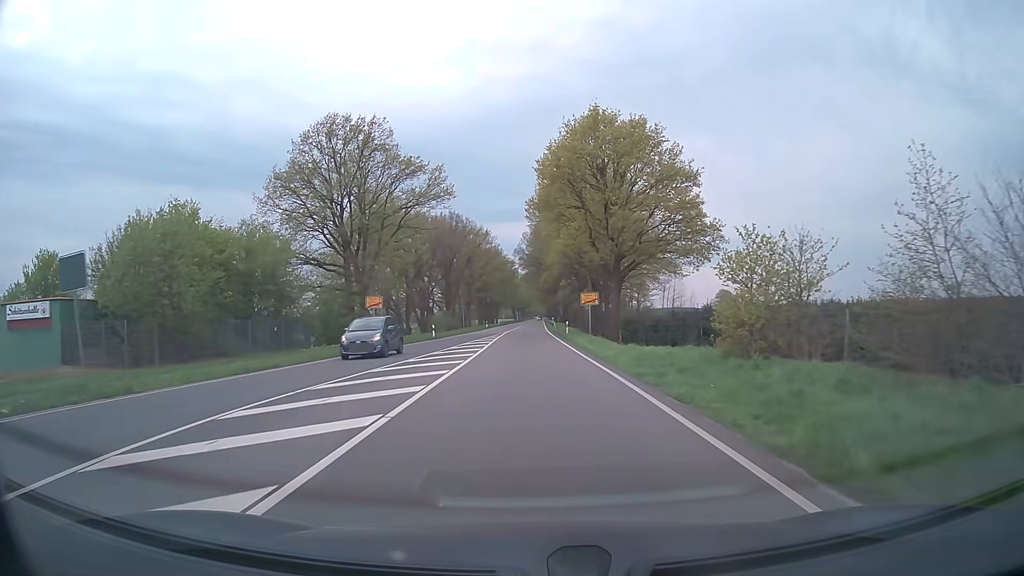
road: primary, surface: asphalt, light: Day
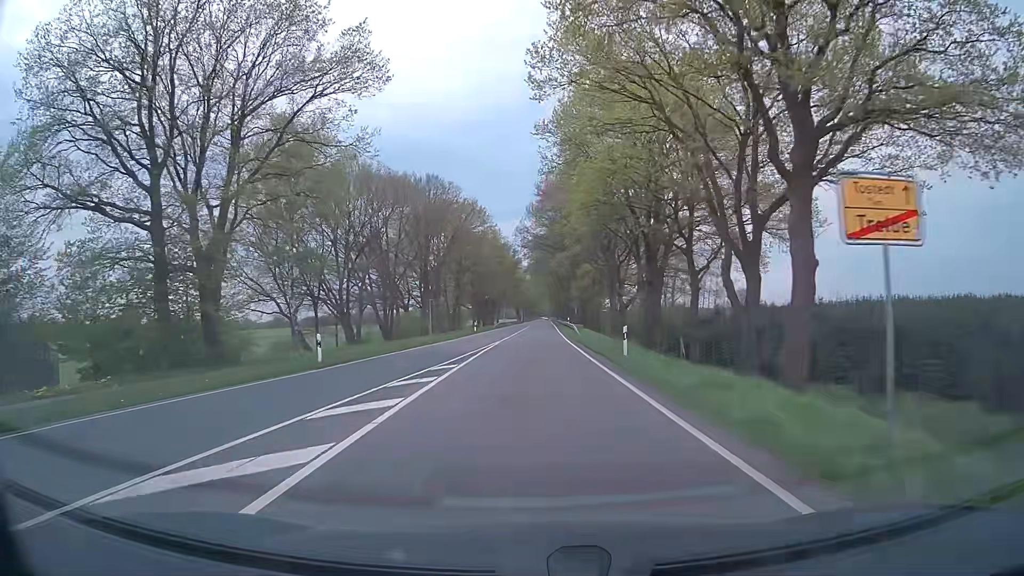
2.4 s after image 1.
(-0.2, +30.6) m; -1°
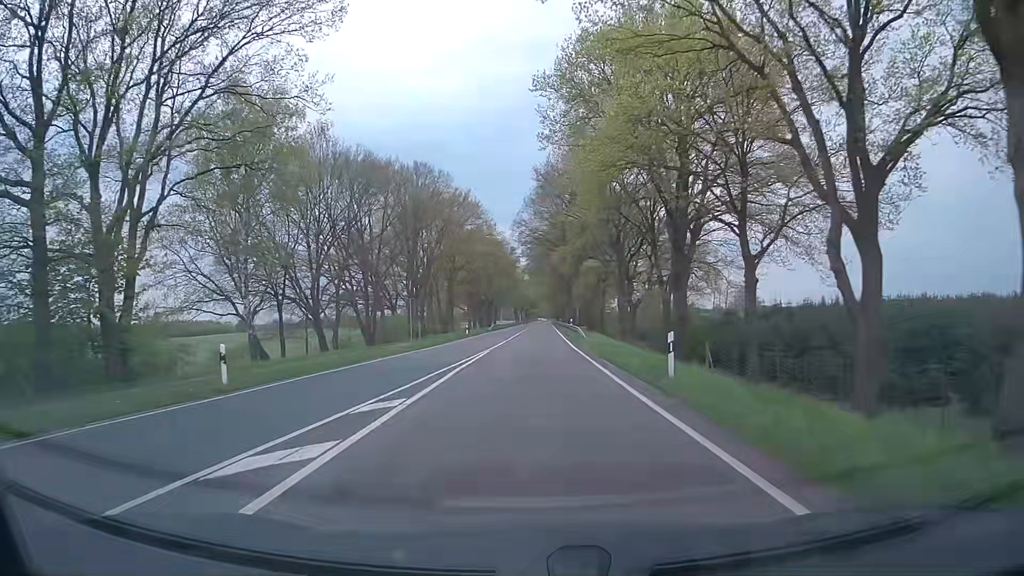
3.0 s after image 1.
(0.0, +7.8) m; 0°
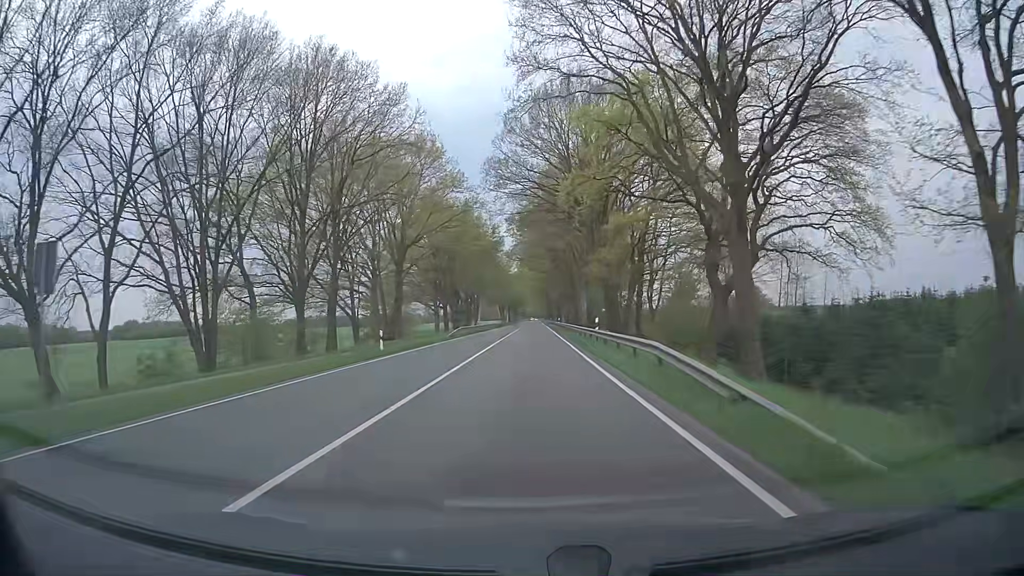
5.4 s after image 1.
(+0.3, +34.4) m; +1°
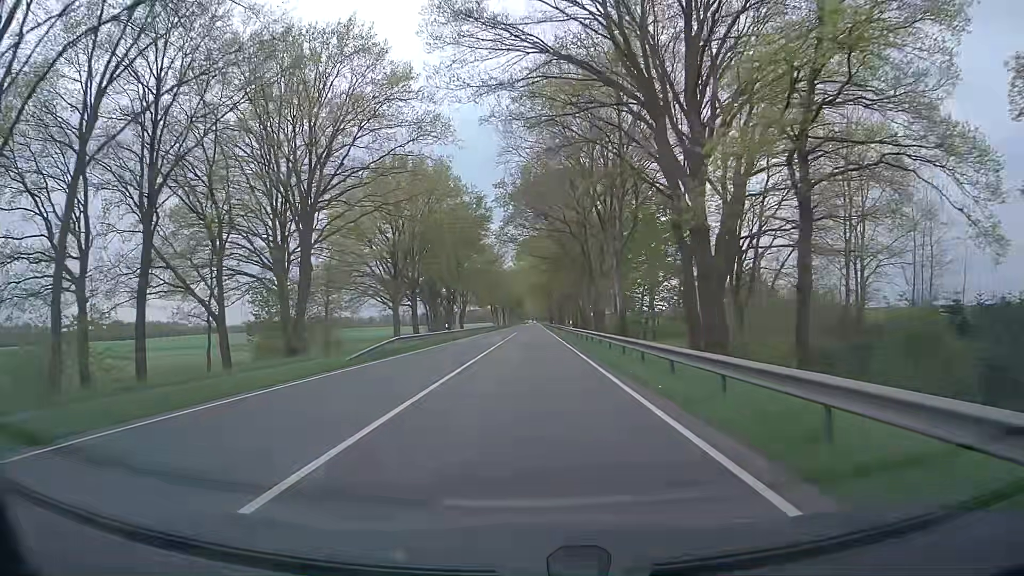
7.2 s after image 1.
(0.0, +29.6) m; 0°
(0, +10) (0, +20) (0, +30) (0, +40) (0, +50) (0, +60) (0, +70) (0, +80) (0, +90) (+1, +100) m
